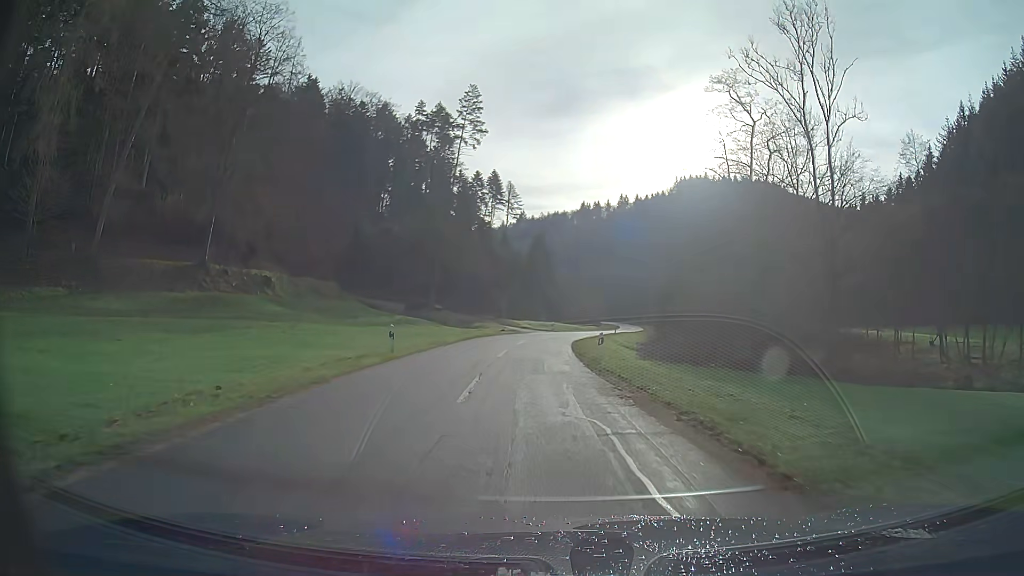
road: tertiary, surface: asphalt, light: Day
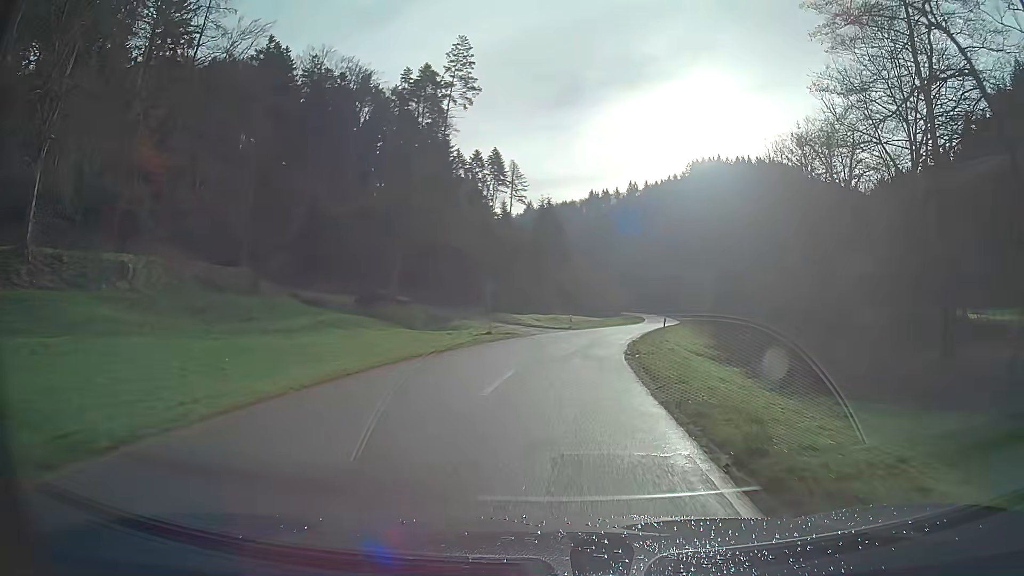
(-0.1, +24.4) m; +1°
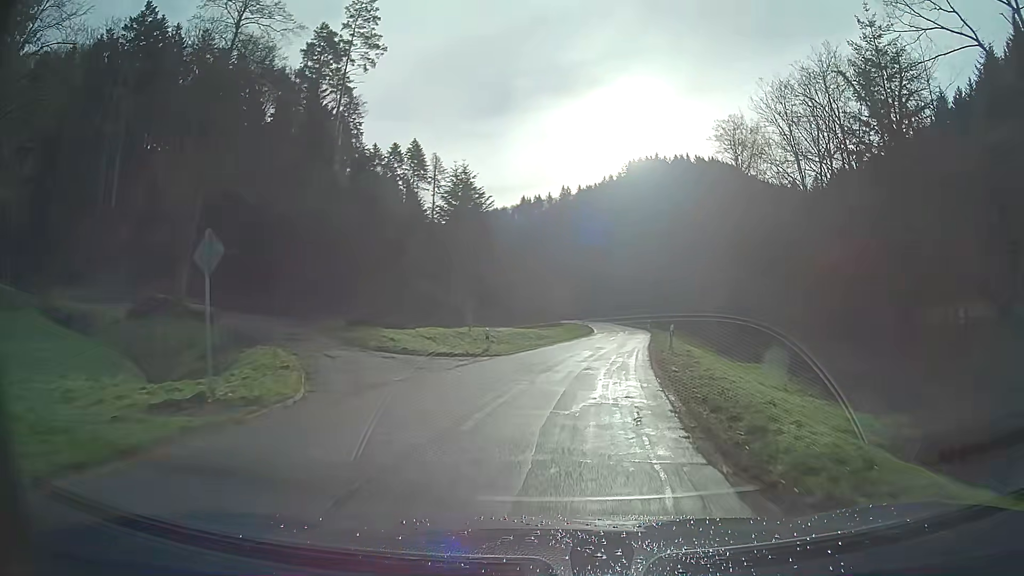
(+1.1, +24.3) m; +6°
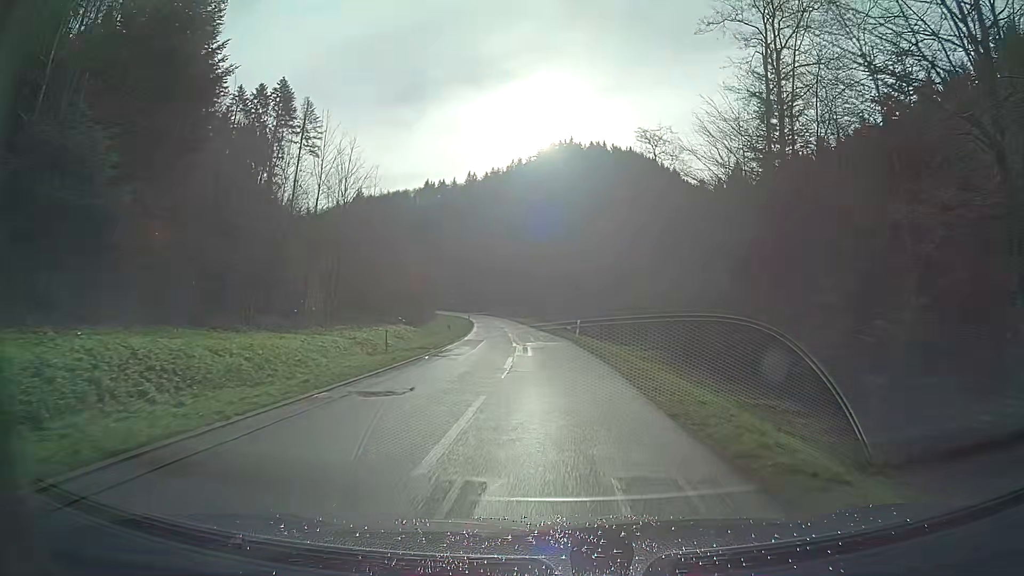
(+3.3, +39.7) m; +7°
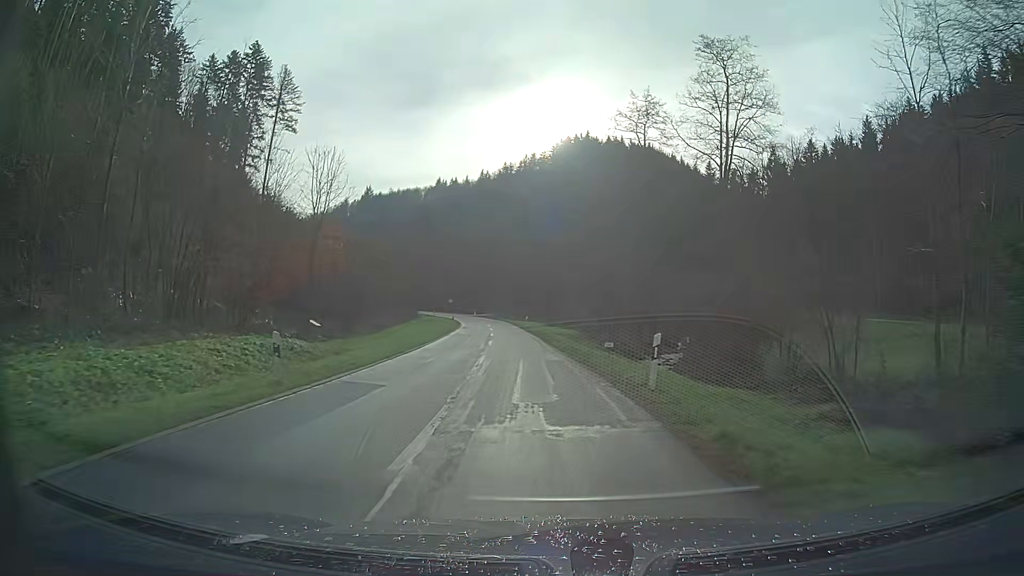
(-0.3, +24.0) m; -2°
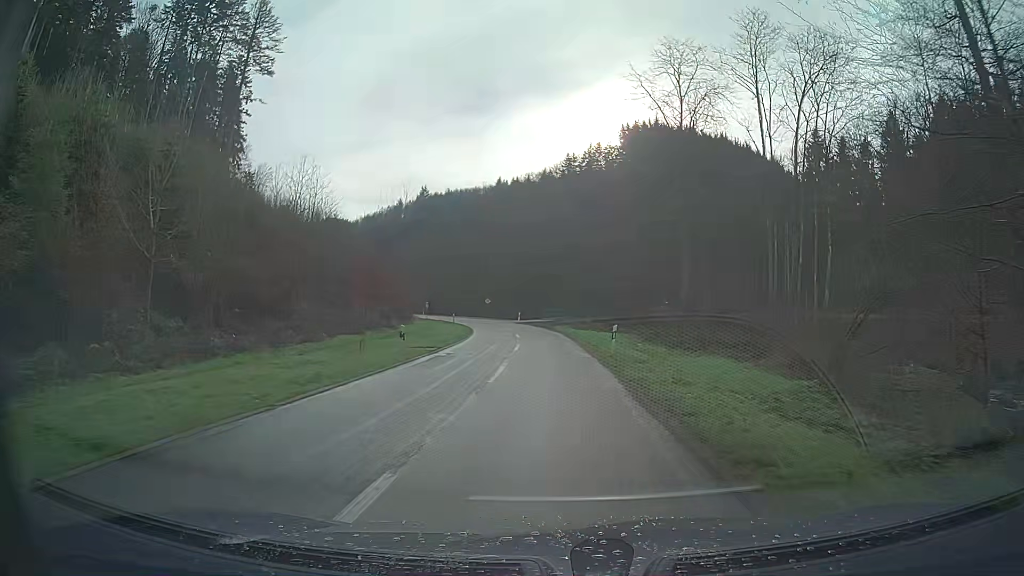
(-2.0, +40.4) m; -5°
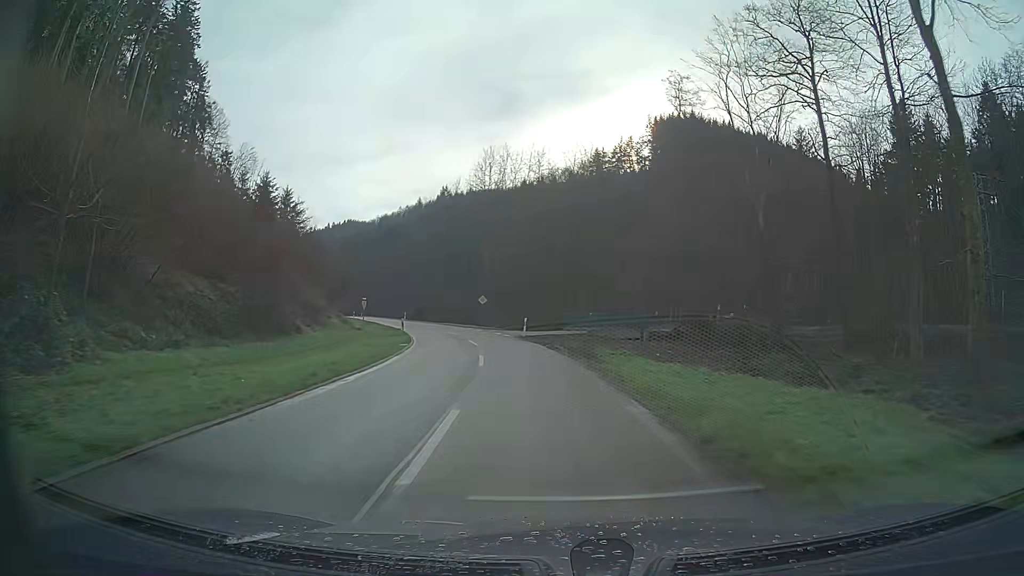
(-0.8, +32.7) m; -3°
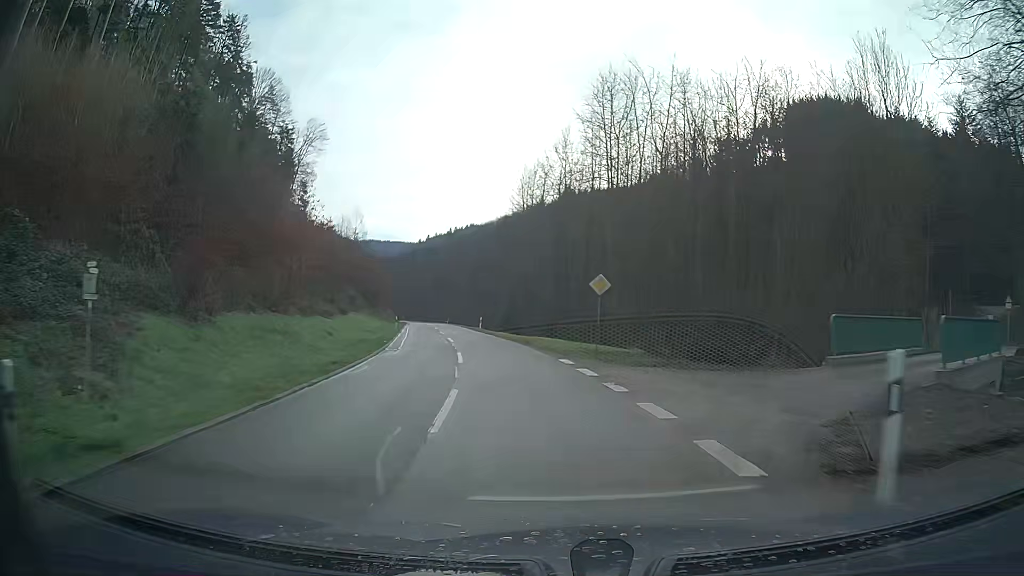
(-3.1, +33.8) m; -11°
(0, +10) (-1, +20) (-3, +30) (-4, +40) (-6, +50) (-8, +59) (-10, +69) (-12, +79) (-14, +89) (-16, +99) m
